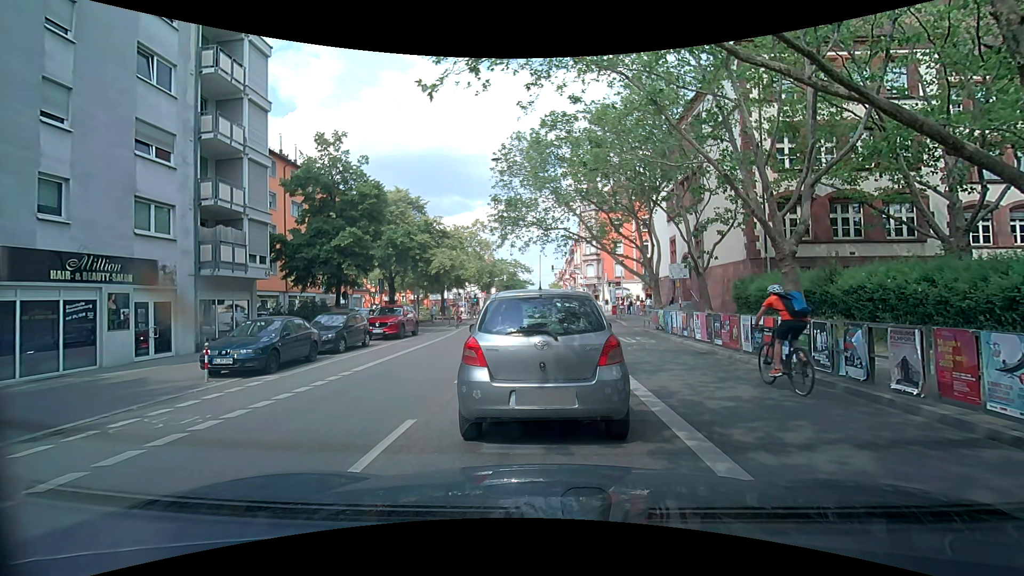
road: secondary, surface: asphalt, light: Day
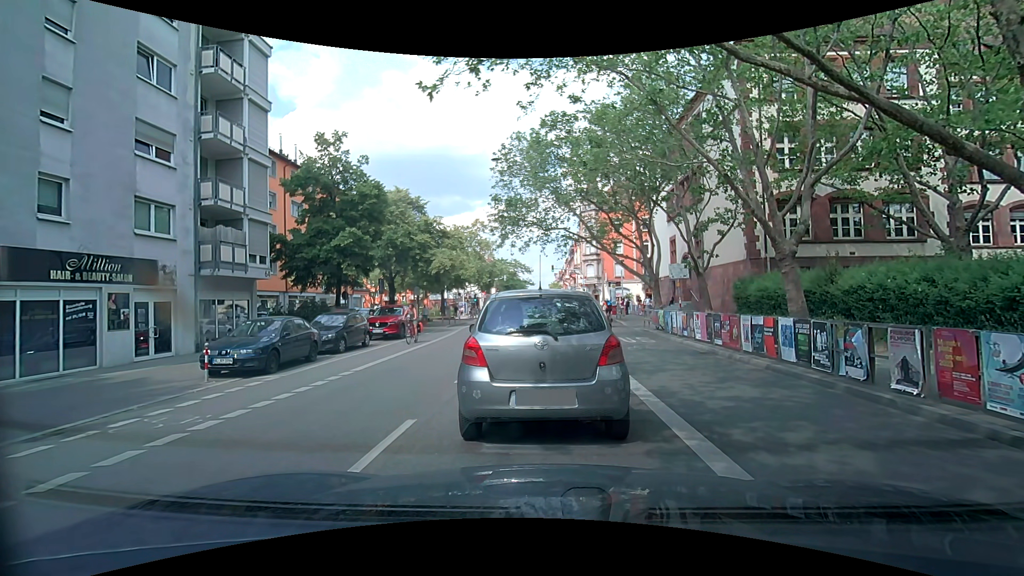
(0.0, 0.0) m; 0°
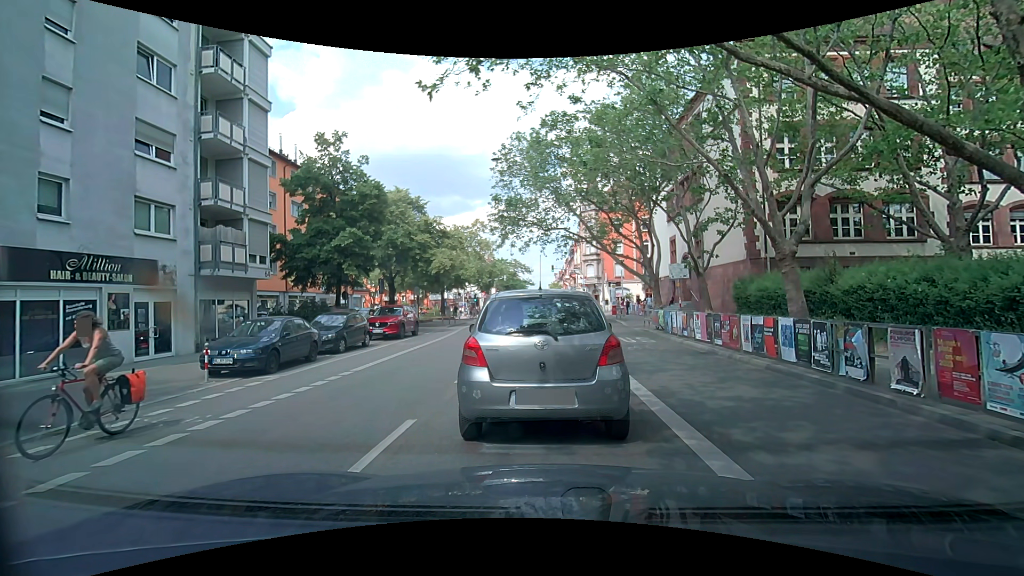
(0.0, 0.0) m; 0°
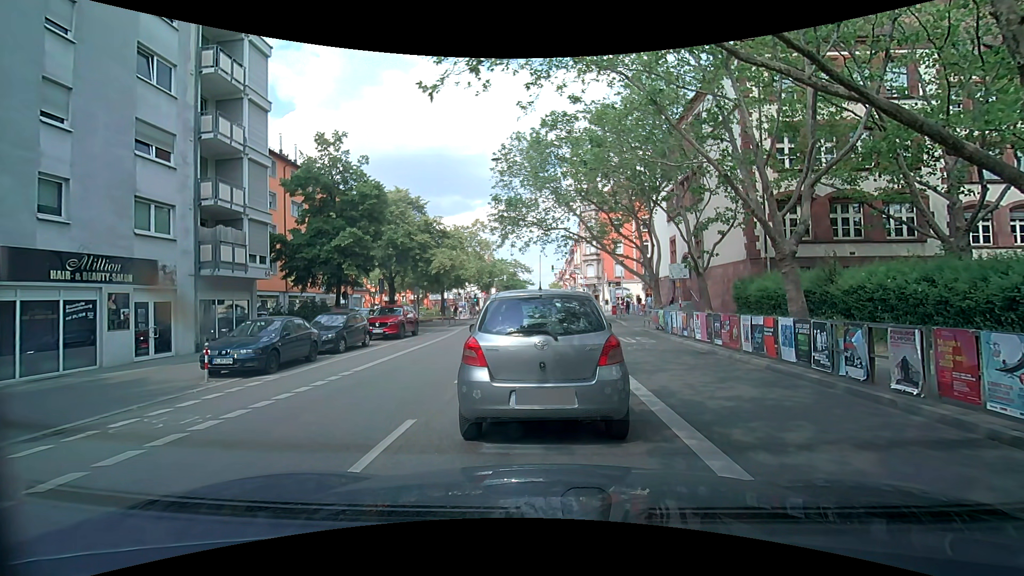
(0.0, 0.0) m; 0°
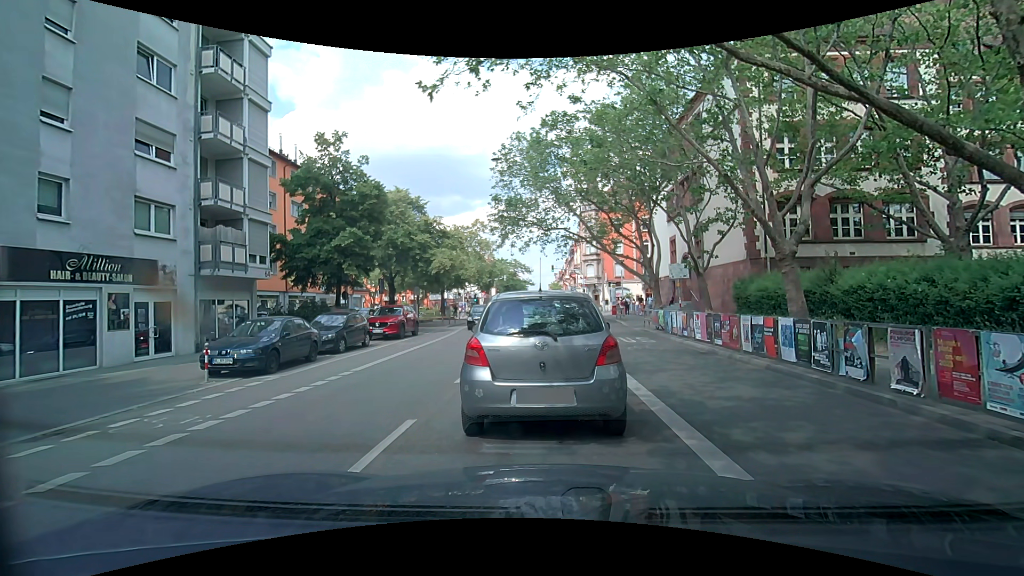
(0.0, 0.0) m; 0°
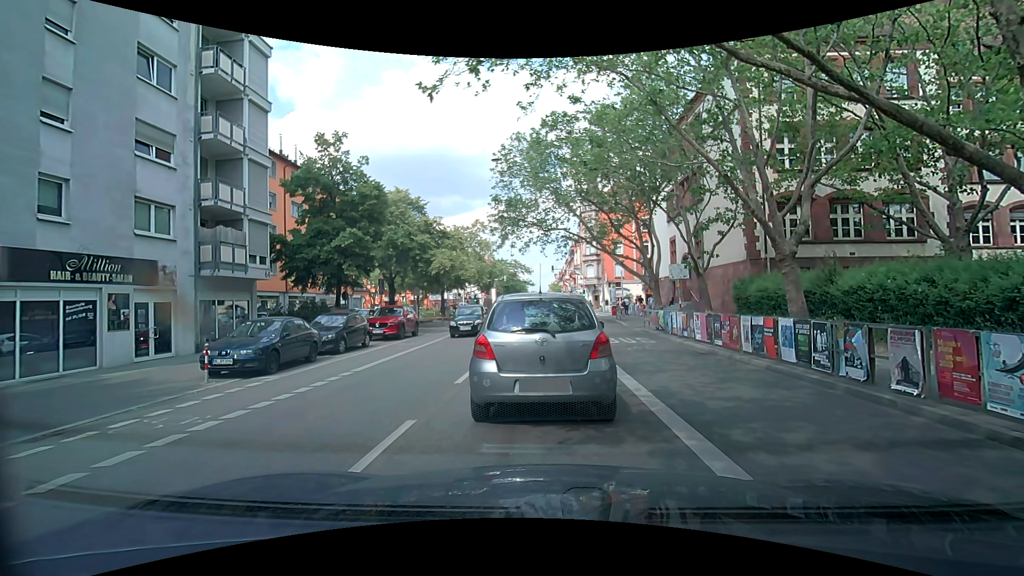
(0.0, 0.0) m; 0°
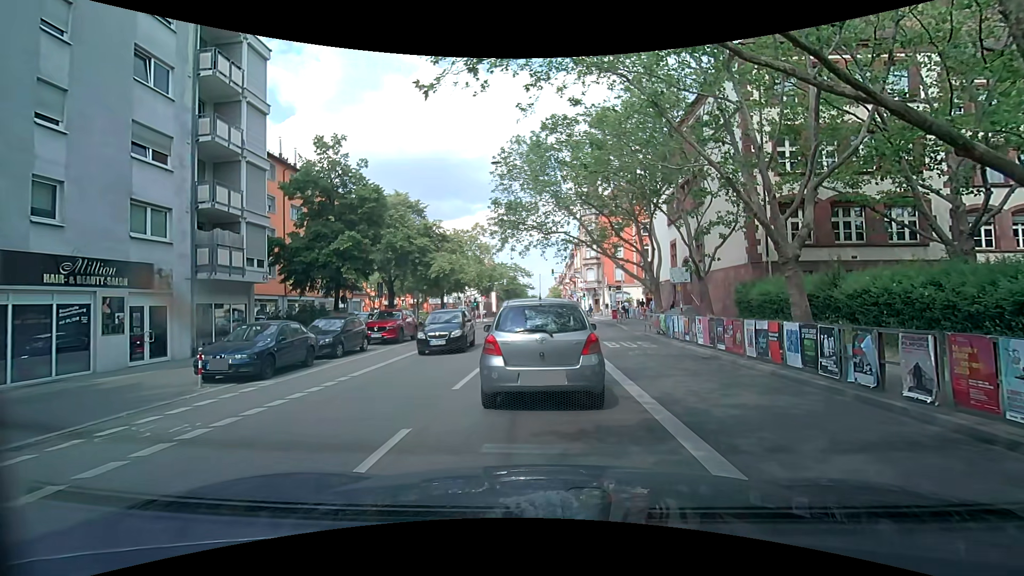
(0.0, +0.2) m; 0°
